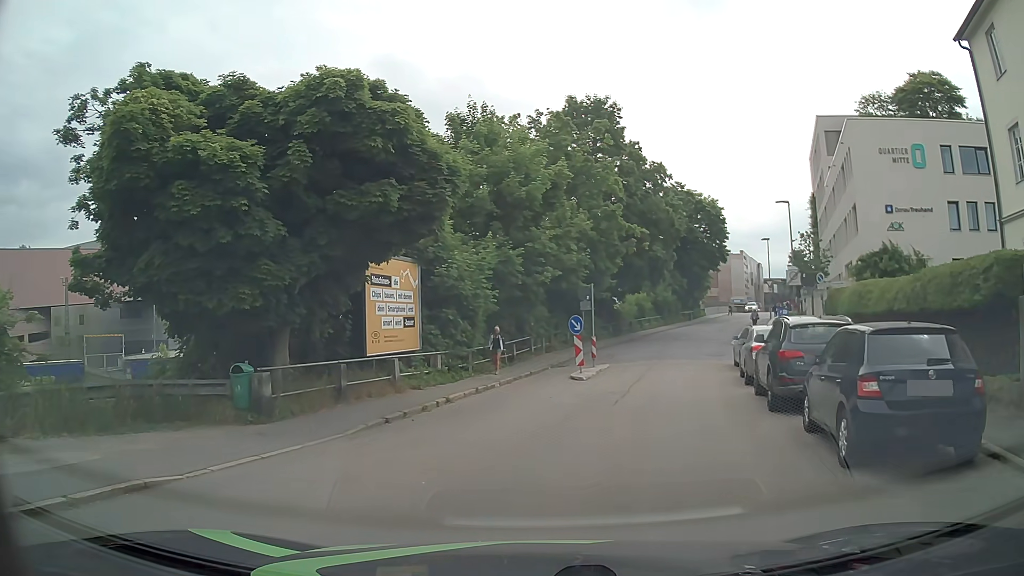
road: residential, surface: asphalt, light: Day
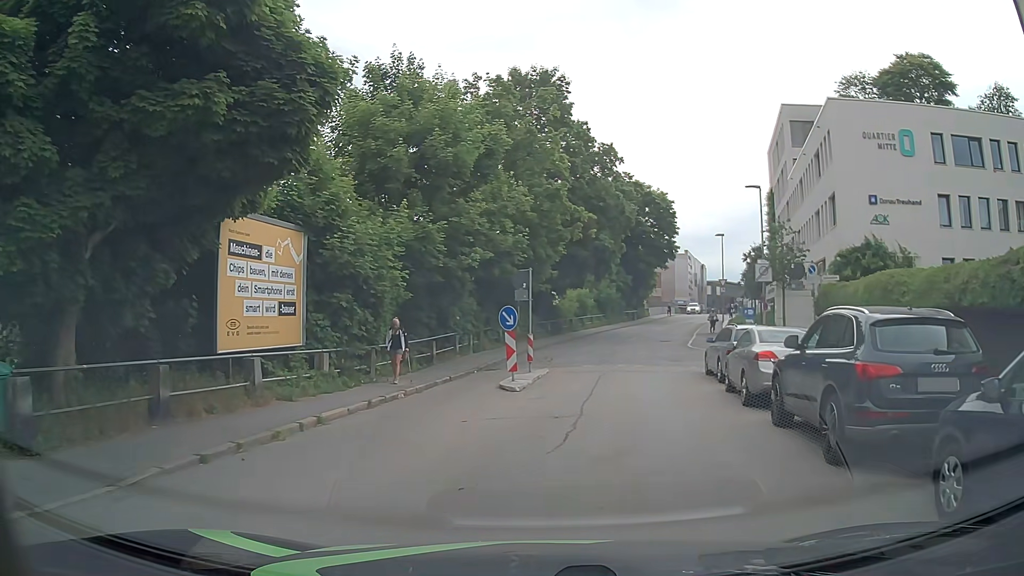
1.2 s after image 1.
(+0.2, +5.1) m; +6°
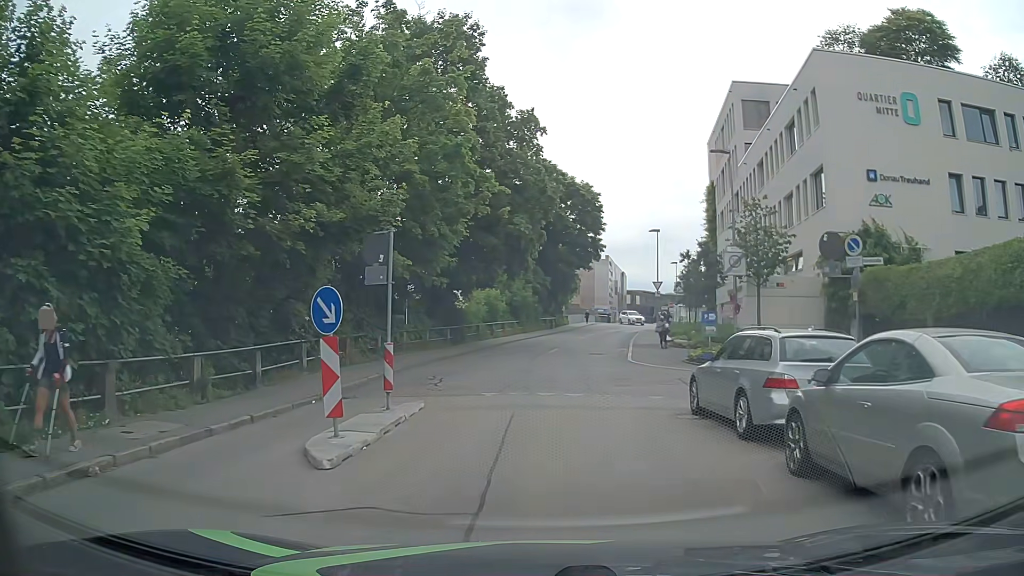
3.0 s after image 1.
(+0.6, +8.6) m; +7°
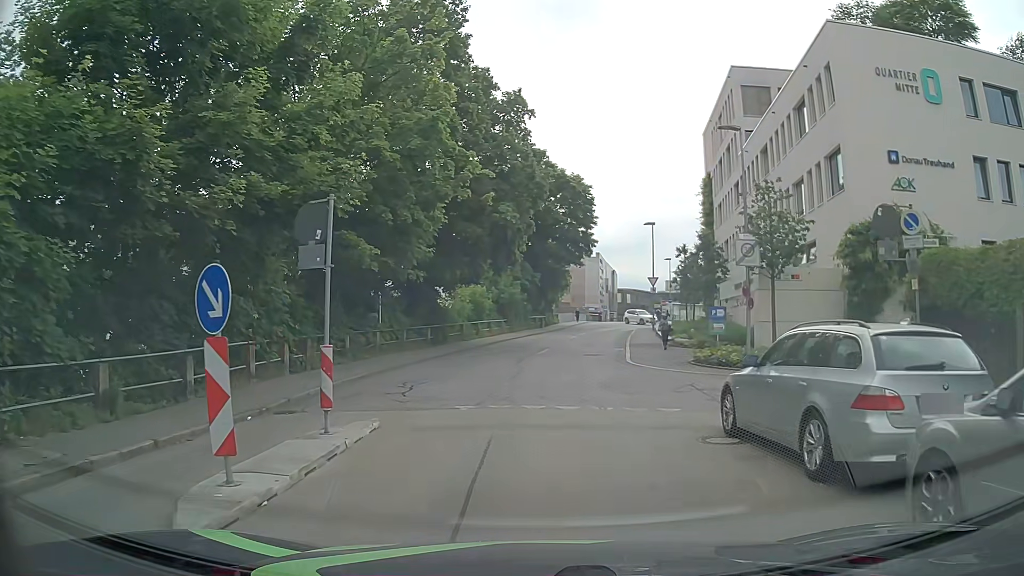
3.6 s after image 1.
(0.0, +2.8) m; +1°
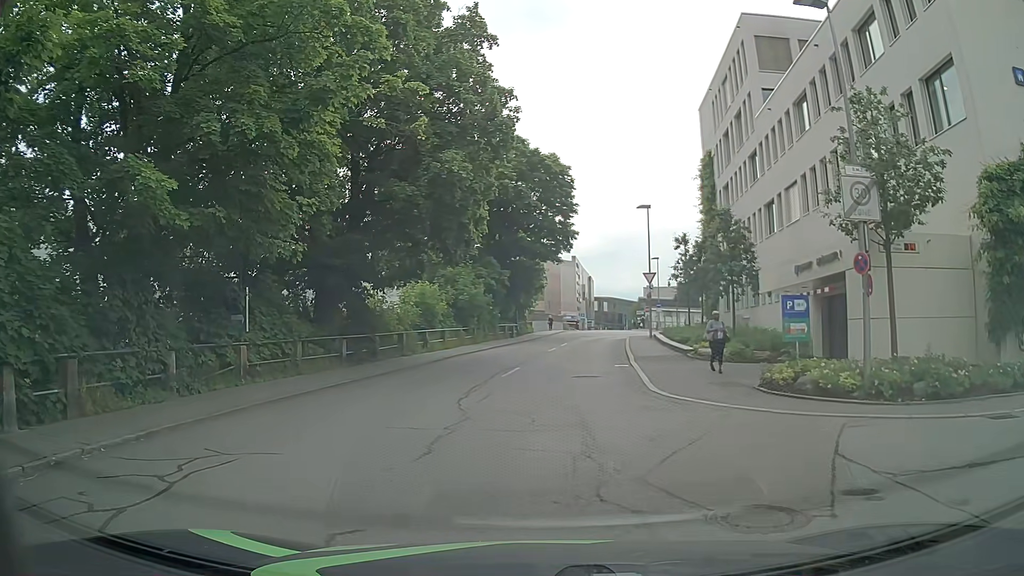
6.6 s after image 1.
(+0.3, +9.5) m; +4°
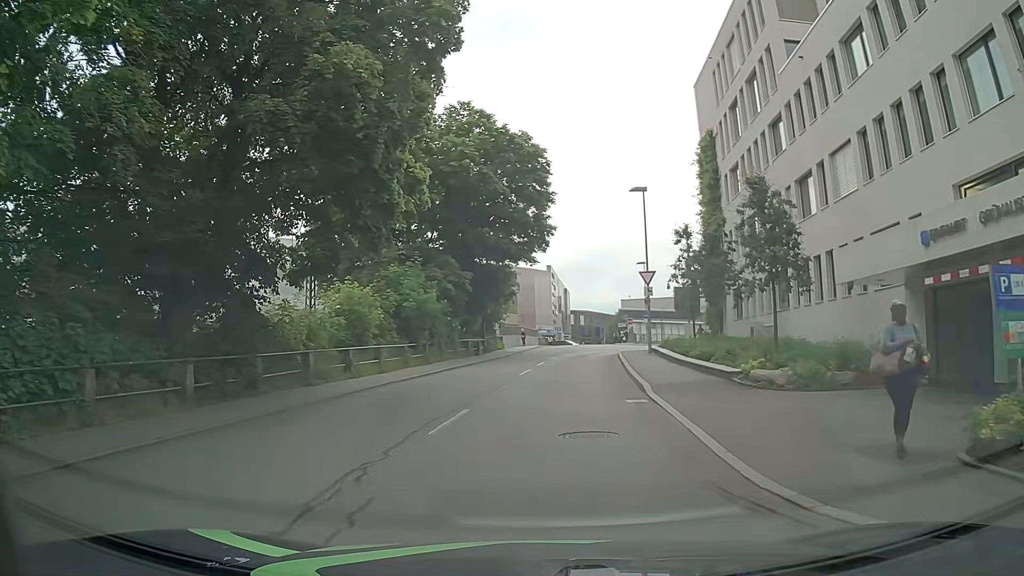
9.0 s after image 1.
(0.0, +8.8) m; 0°
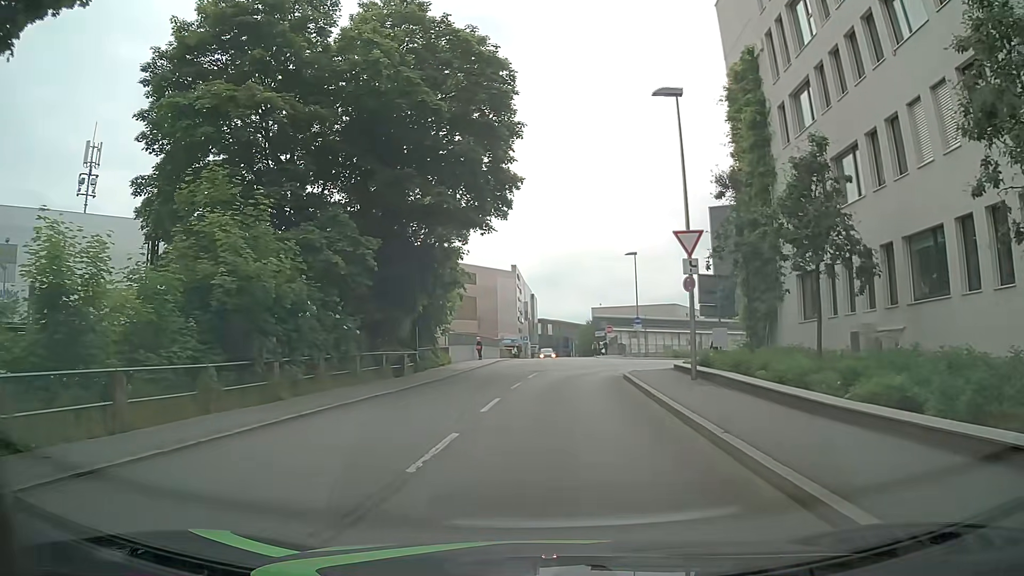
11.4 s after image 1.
(+0.4, +14.8) m; +3°
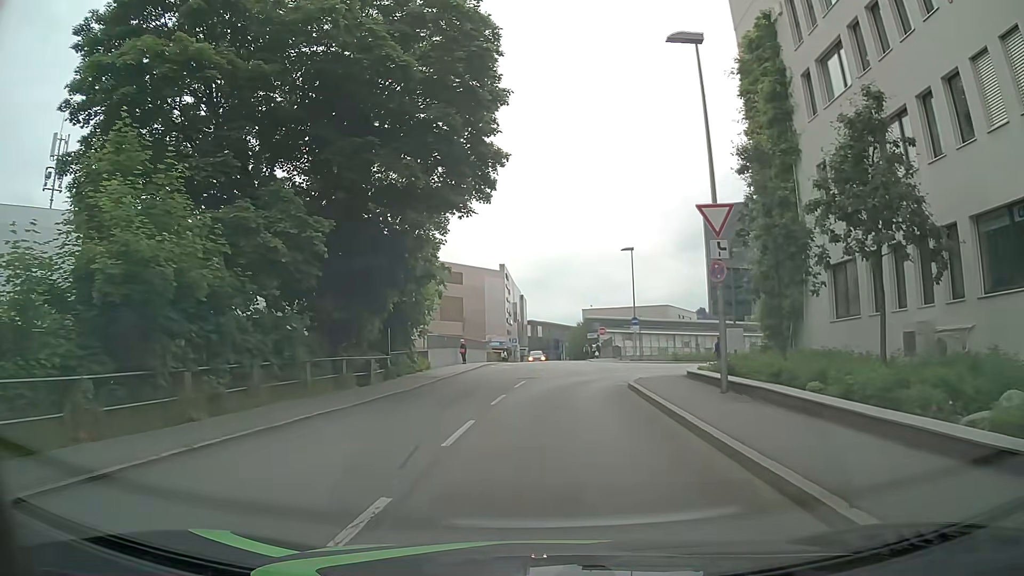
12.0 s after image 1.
(0.0, +3.8) m; +1°
